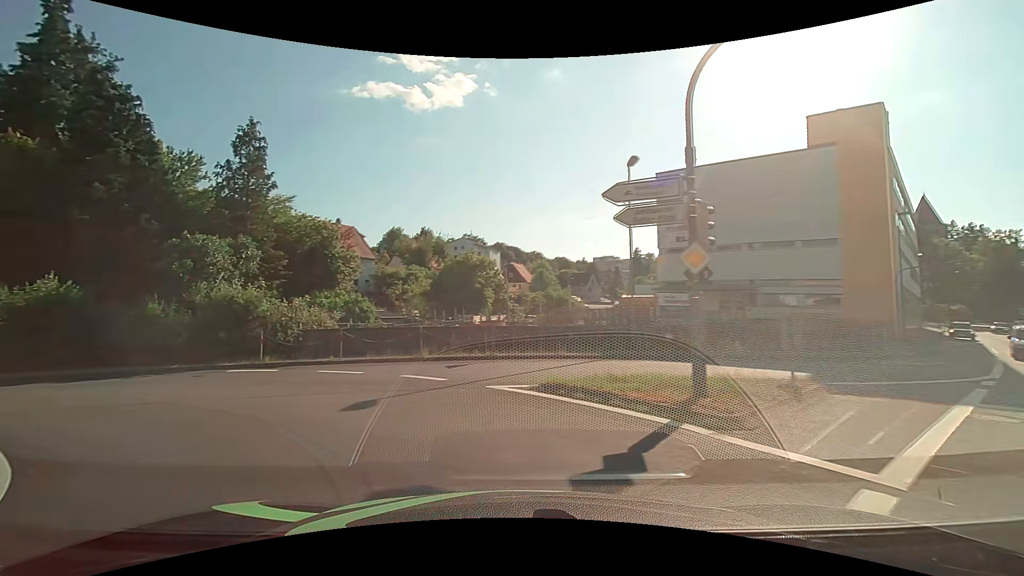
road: tertiary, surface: asphalt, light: Day
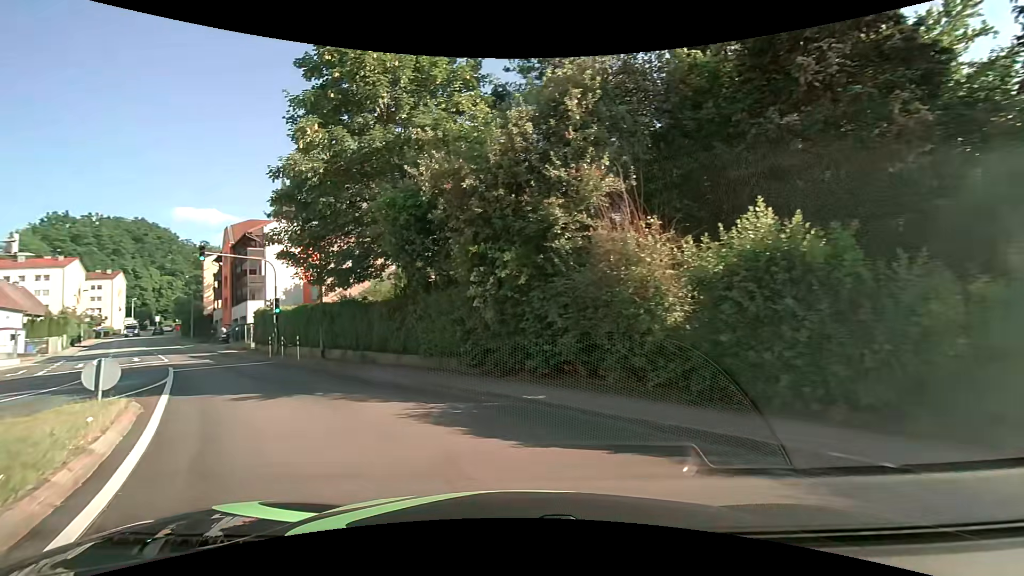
(-7.9, +10.7) m; -69°
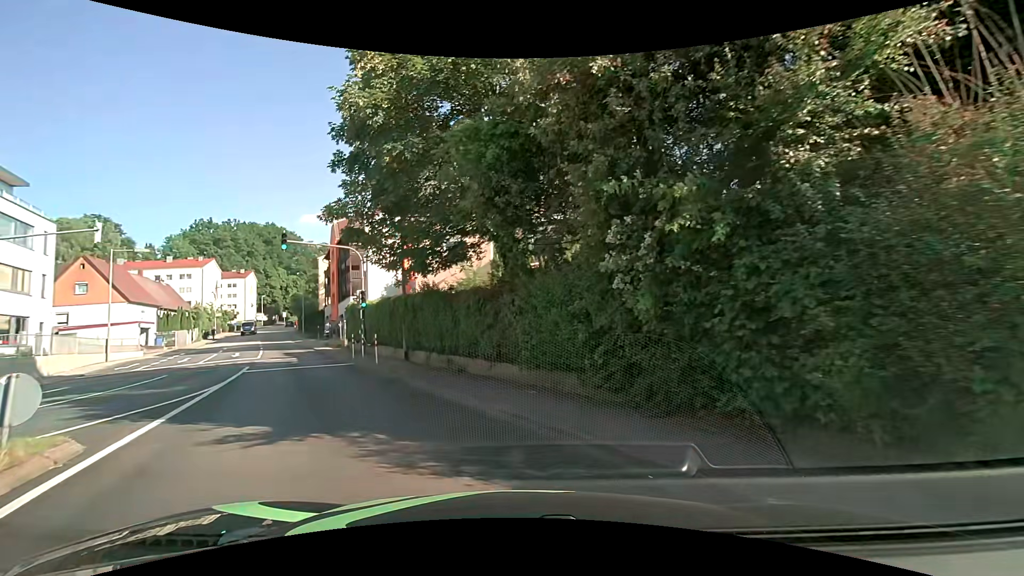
(-0.5, +4.9) m; -11°
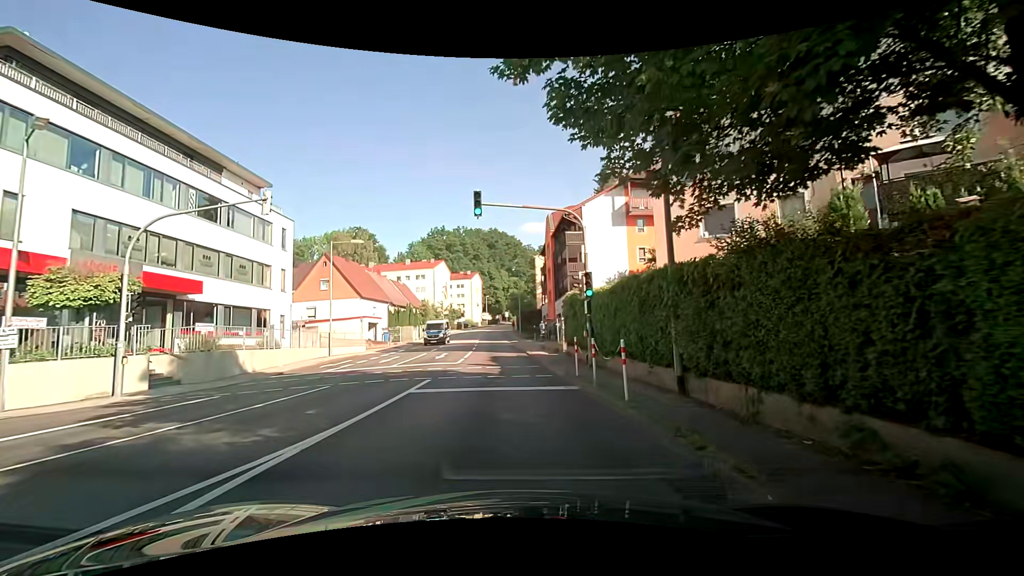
(-2.2, +8.9) m; -25°
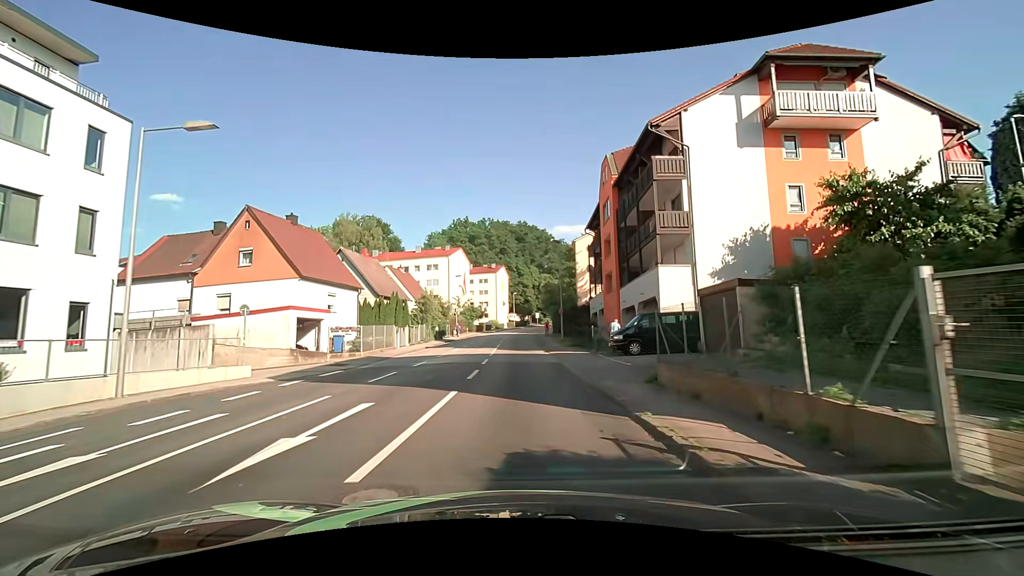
(-0.5, +21.0) m; -3°
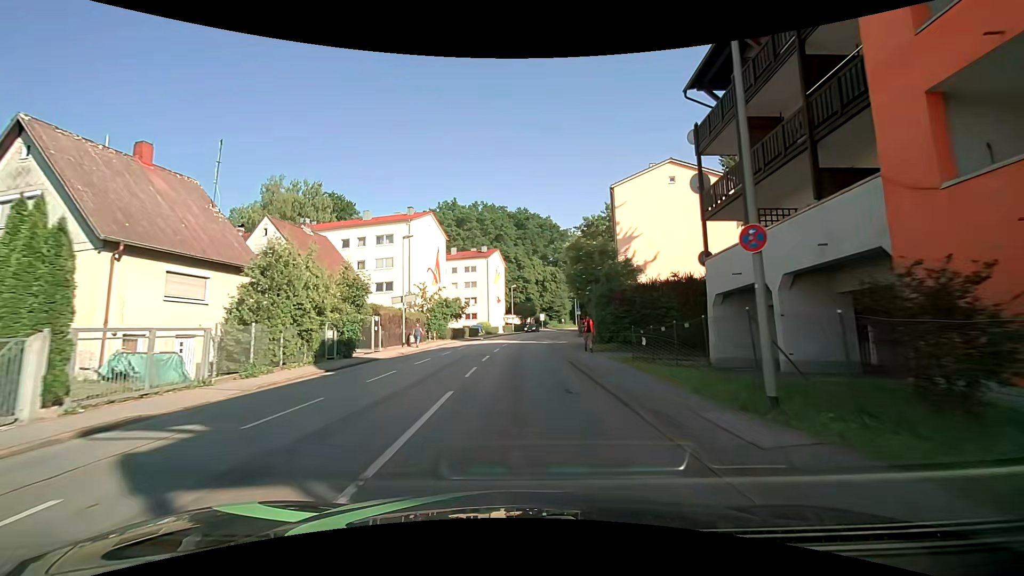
(-0.1, +31.3) m; 0°
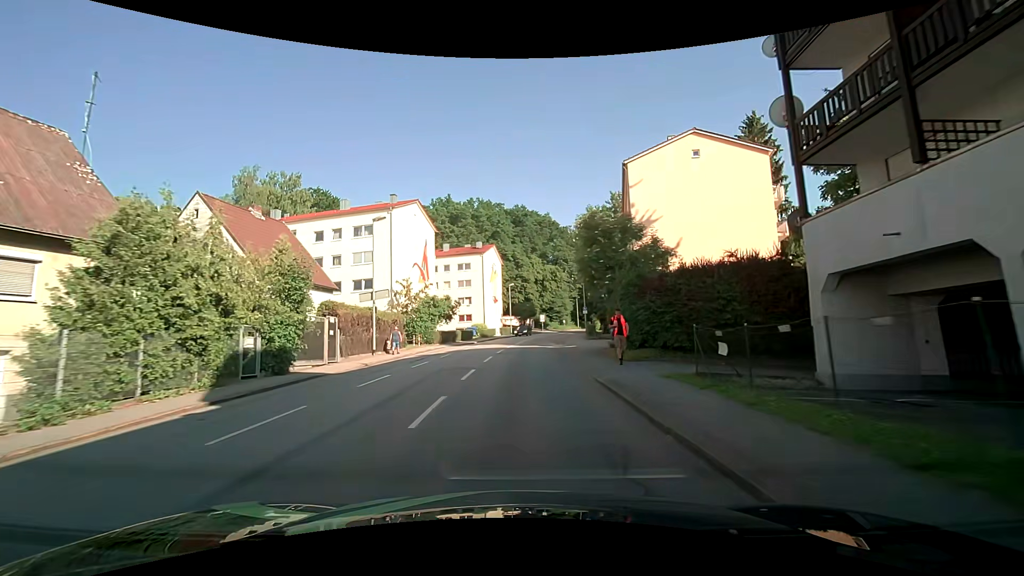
(0.0, +6.9) m; 0°
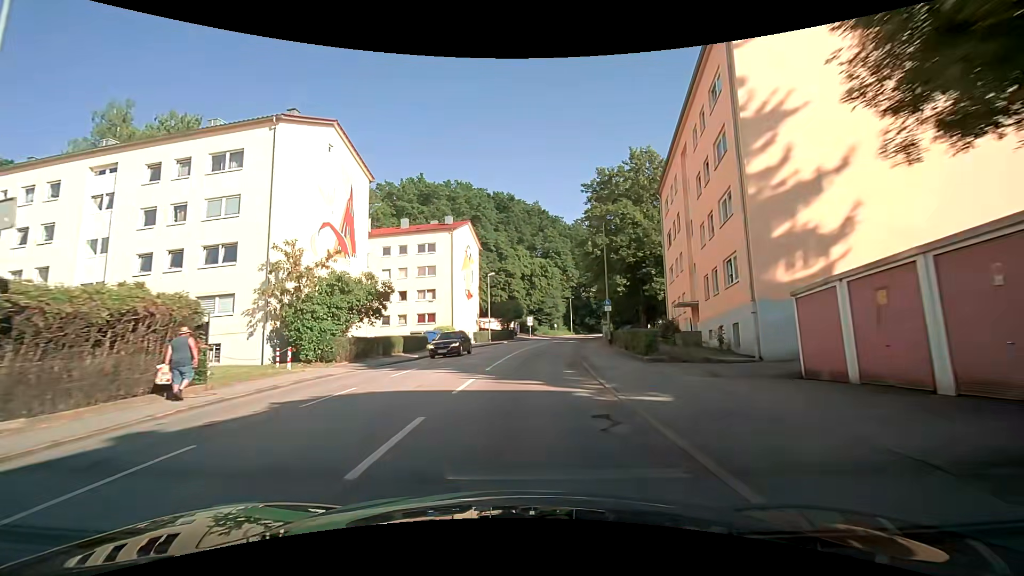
(+0.3, +20.8) m; +2°
(0, +10) (+1, +20) (+2, +30) (+3, +40) (+4, +50) (+6, +60) (+8, +69) (+11, +79) (+13, +89) (+17, +98) m
